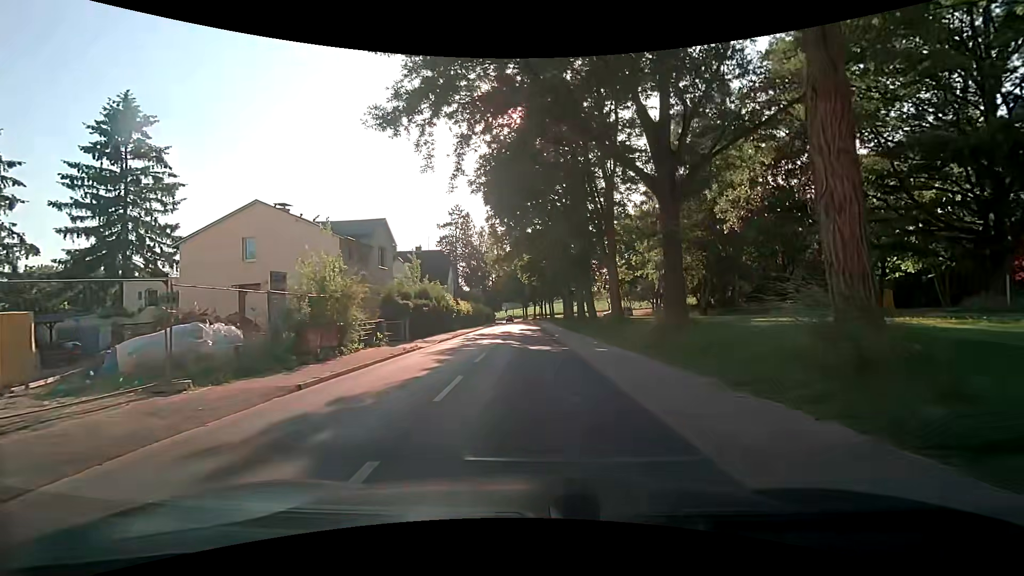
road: secondary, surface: asphalt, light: Day
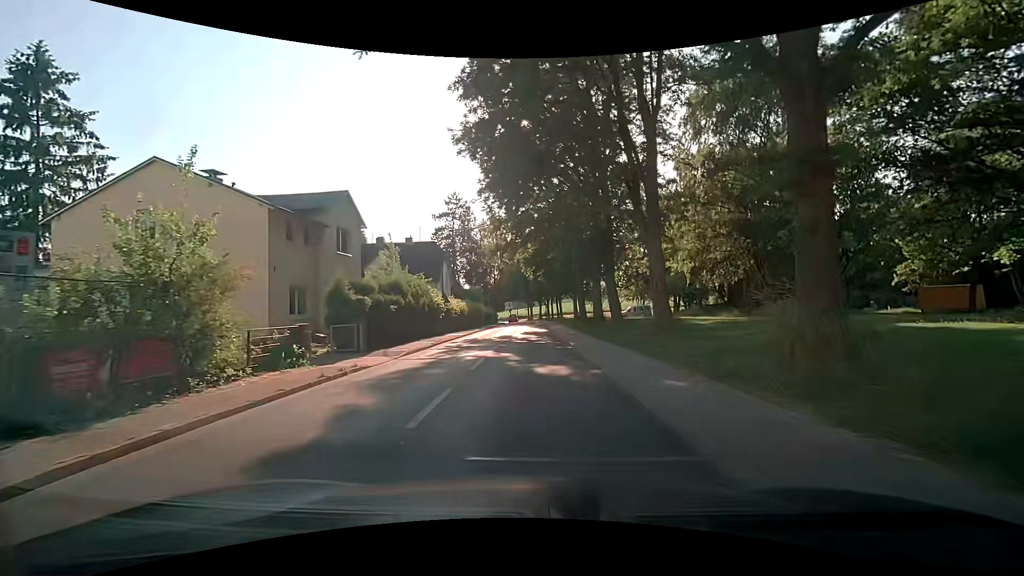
(-0.1, +7.9) m; -1°
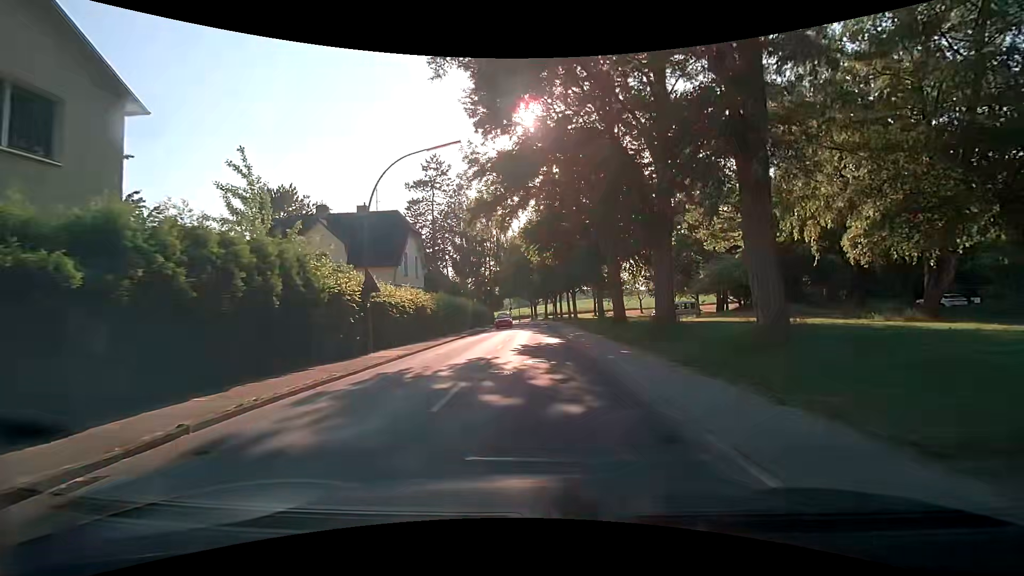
(-0.2, +17.0) m; -1°
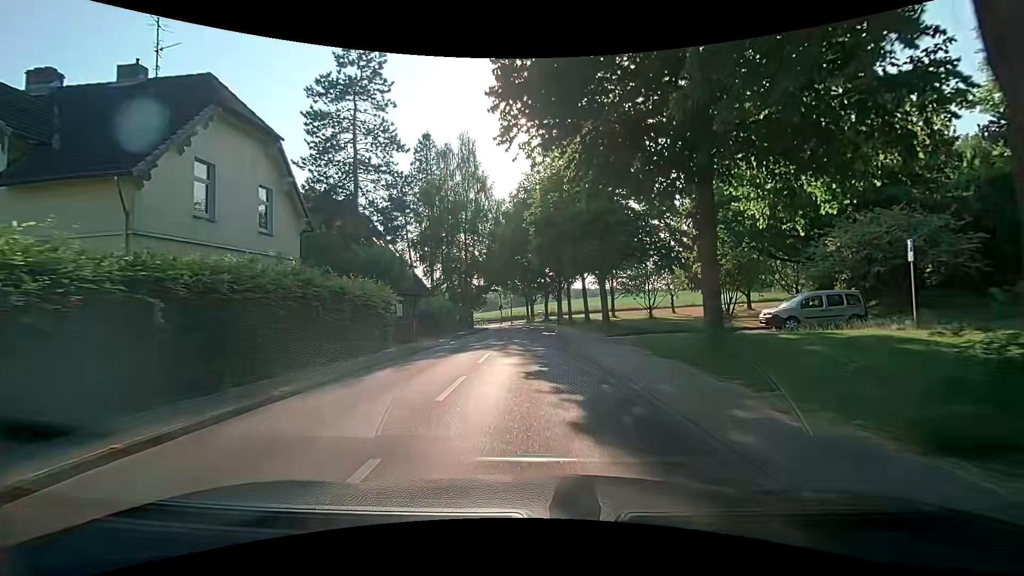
(+0.2, +23.3) m; 0°
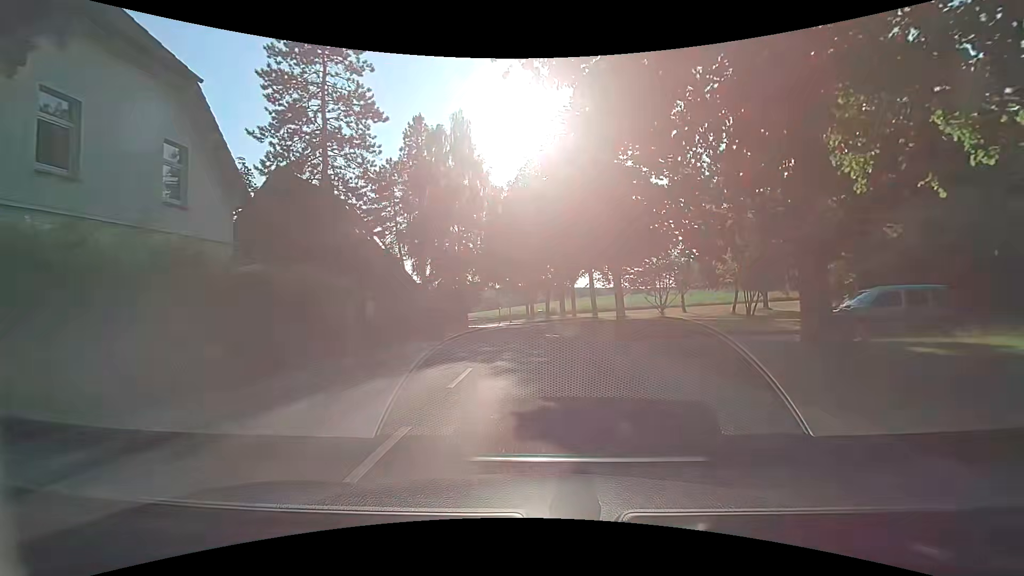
(0.0, +4.8) m; 0°
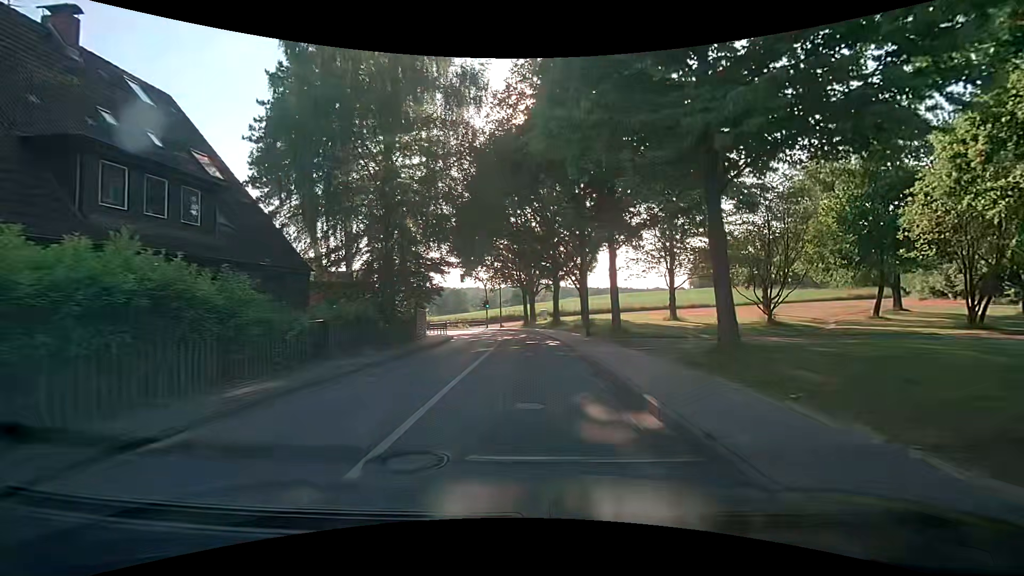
(+0.1, +22.6) m; 0°
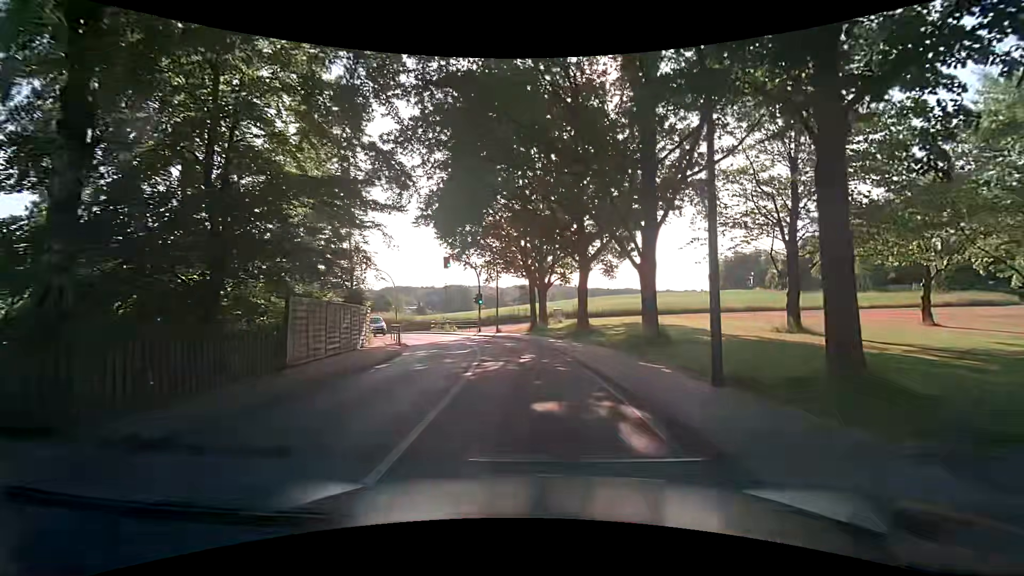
(-0.1, +16.0) m; -2°
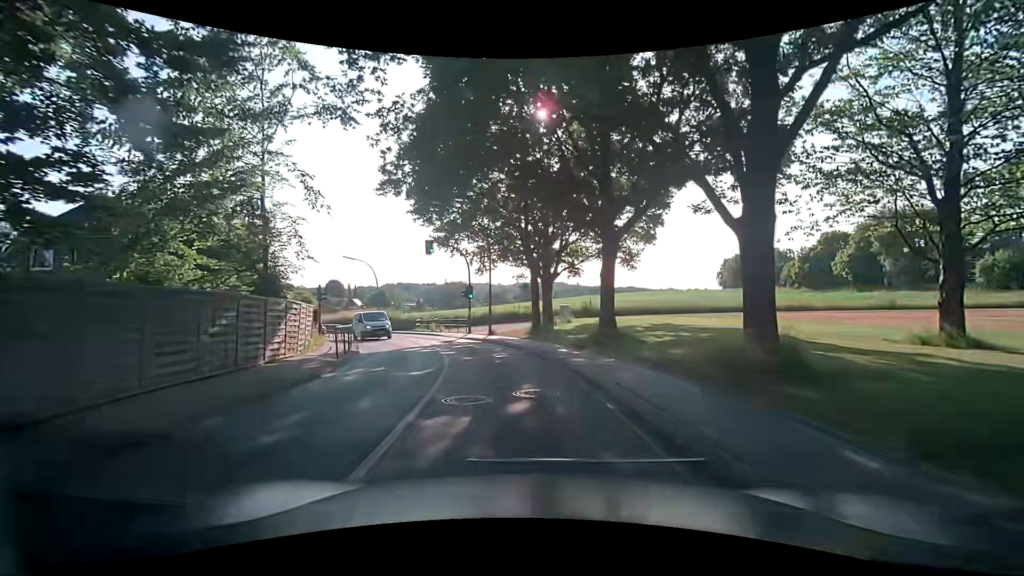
(+0.2, +7.8) m; +2°
